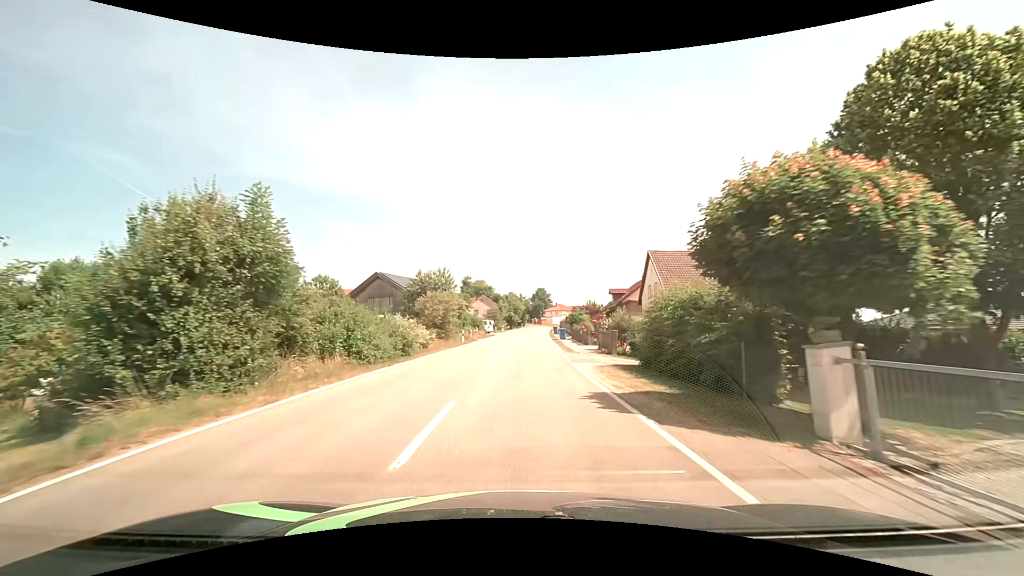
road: tertiary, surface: asphalt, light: Day
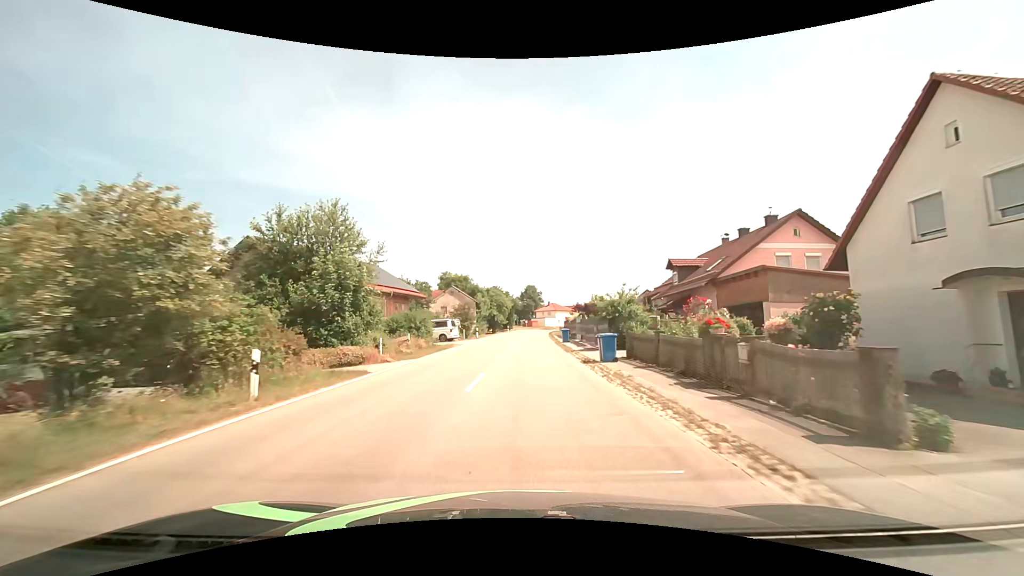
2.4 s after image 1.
(+0.4, +30.2) m; +1°
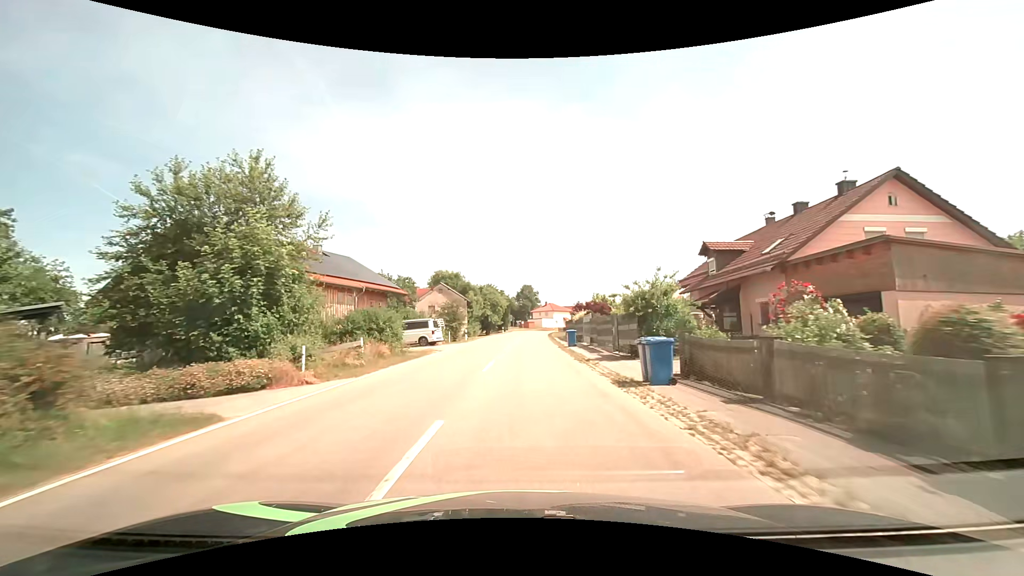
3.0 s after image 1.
(0.0, +7.3) m; 0°
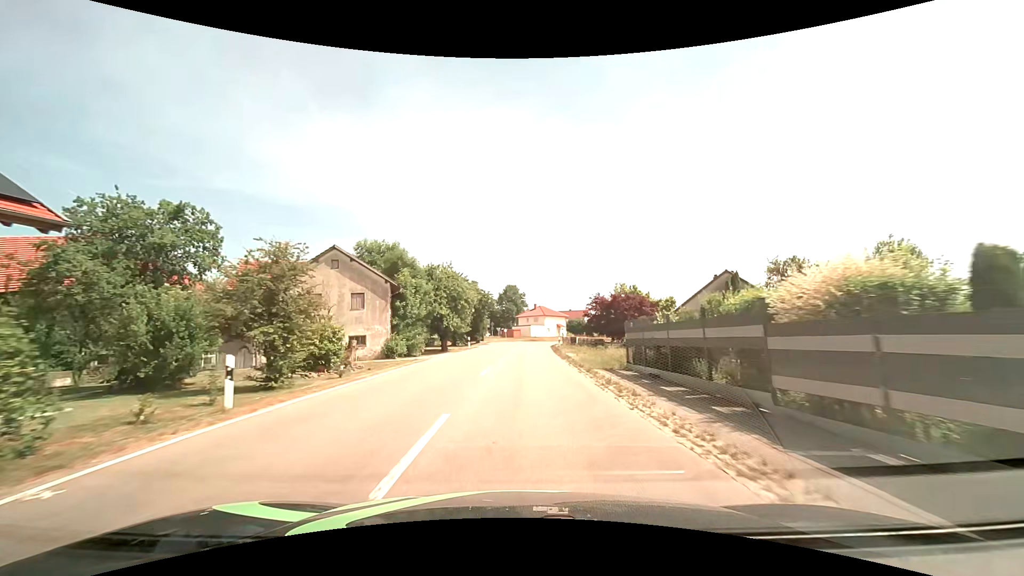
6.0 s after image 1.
(+0.4, +35.3) m; +2°
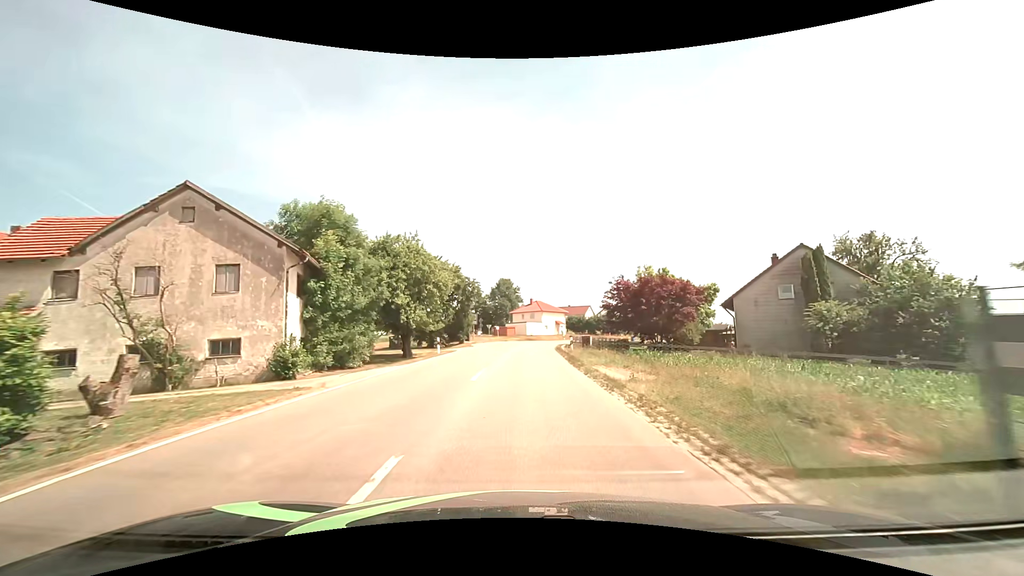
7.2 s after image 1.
(+0.1, +14.5) m; +1°
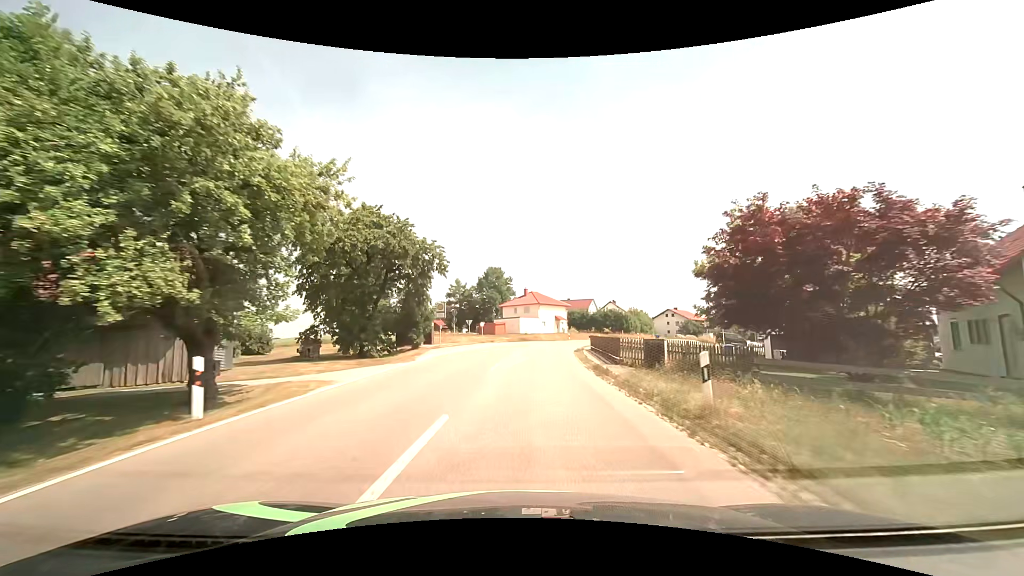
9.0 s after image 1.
(+0.2, +22.4) m; +1°
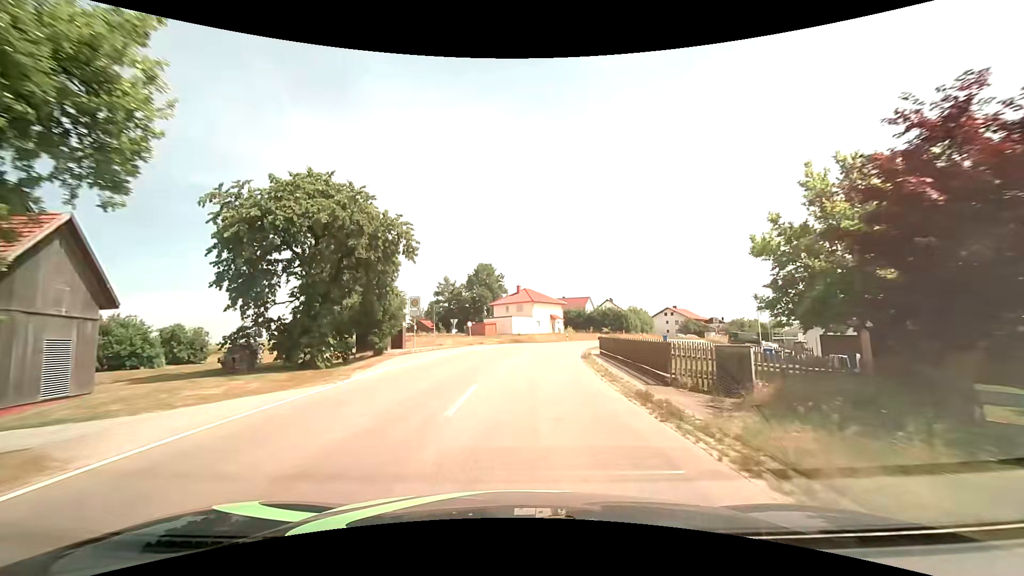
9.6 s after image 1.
(+0.1, +7.5) m; +1°
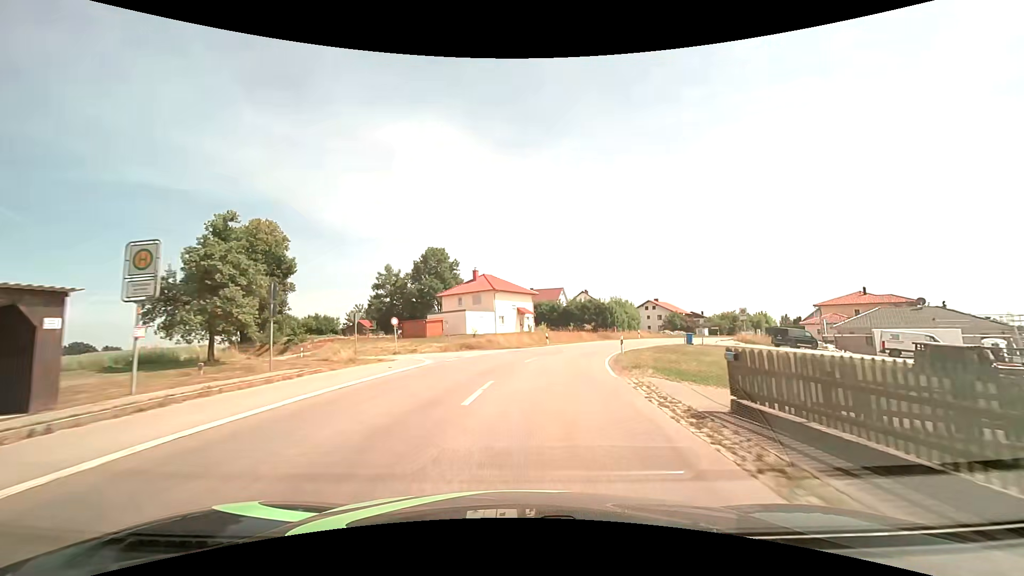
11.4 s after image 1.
(+0.7, +22.6) m; +5°
(0, +10) (+1, +20) (+3, +30) (+6, +39) (+11, +48) (+16, +57) (+22, +65) (+27, +73) (+33, +81) (+39, +89) m
